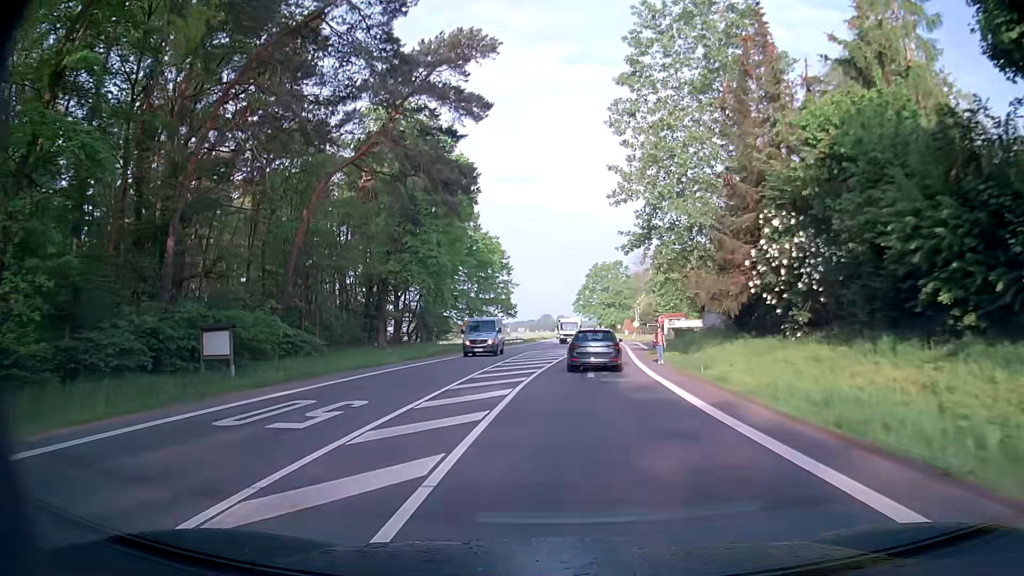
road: secondary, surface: asphalt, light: Day
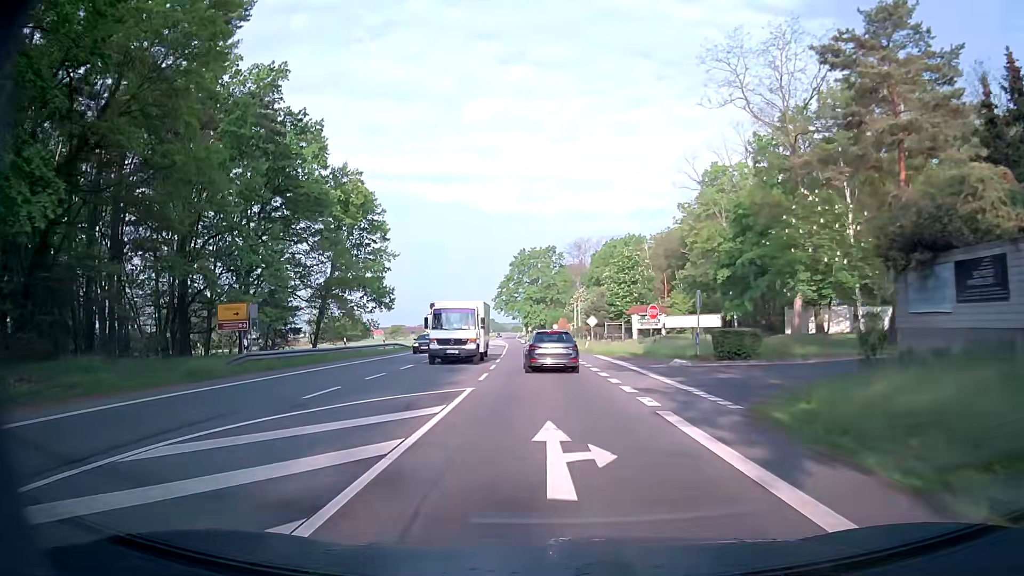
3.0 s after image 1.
(+2.5, +39.9) m; +7°
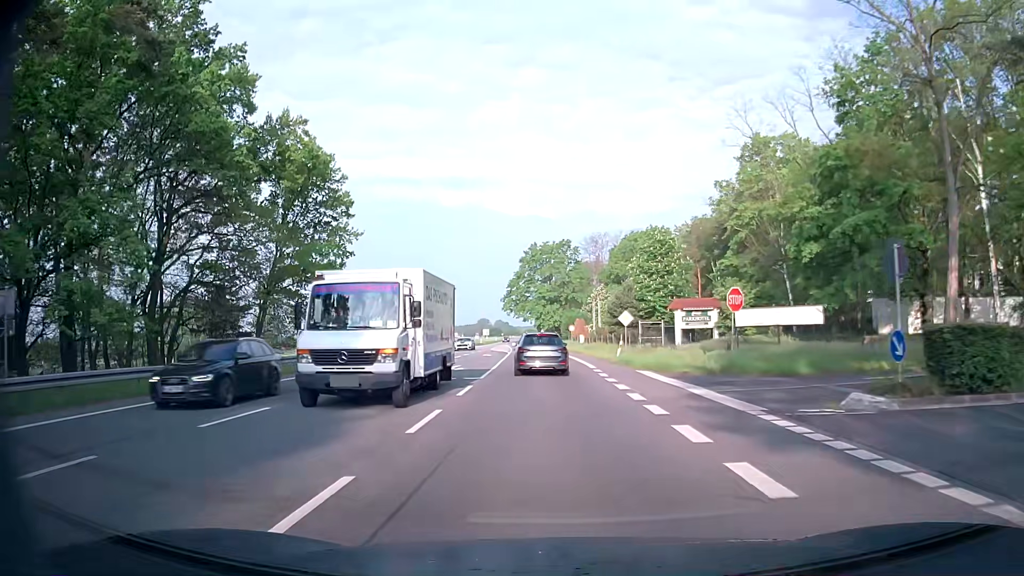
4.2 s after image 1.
(-0.1, +16.2) m; -1°
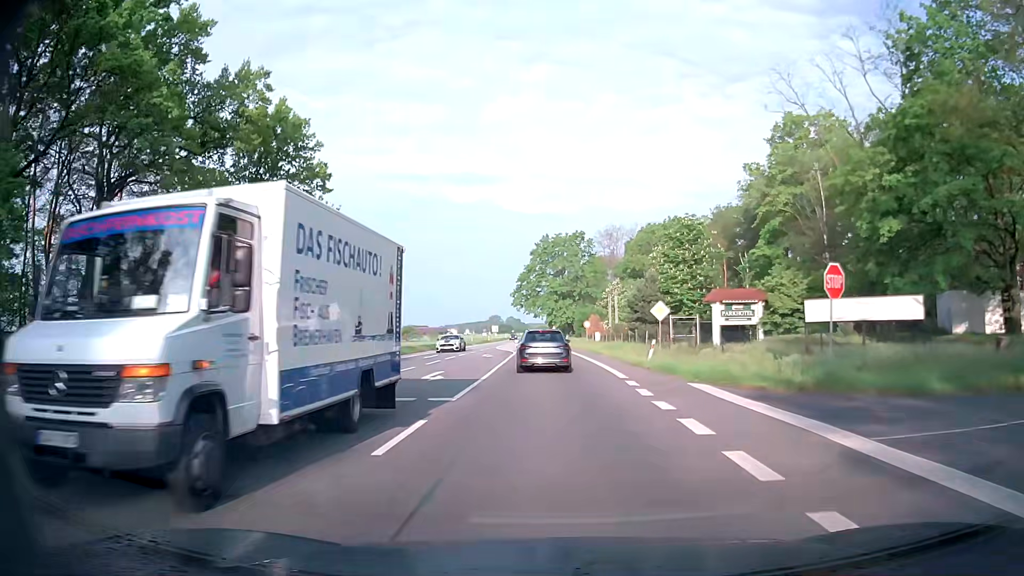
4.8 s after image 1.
(-0.1, +8.1) m; -1°
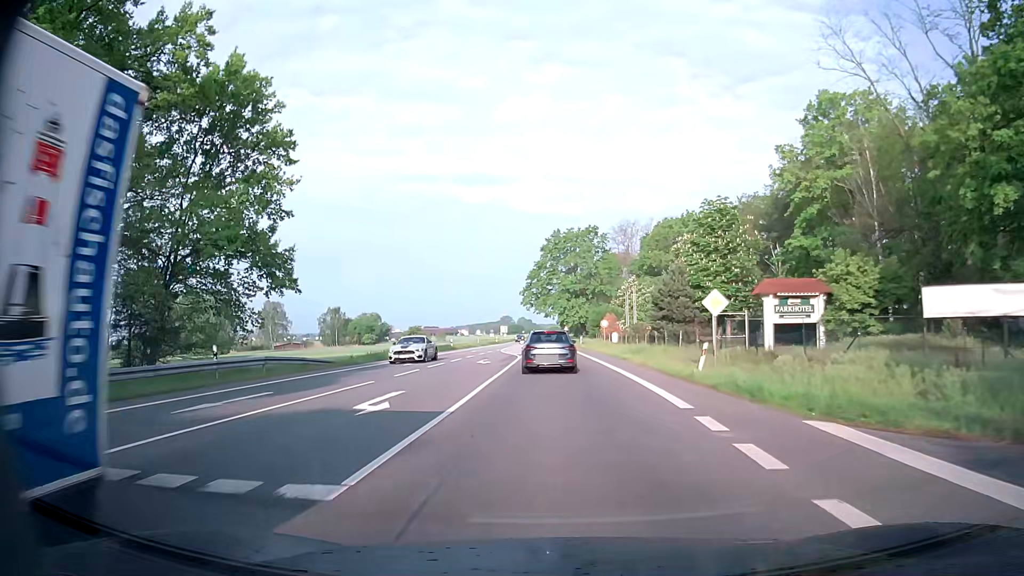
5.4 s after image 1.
(-0.1, +8.2) m; -1°
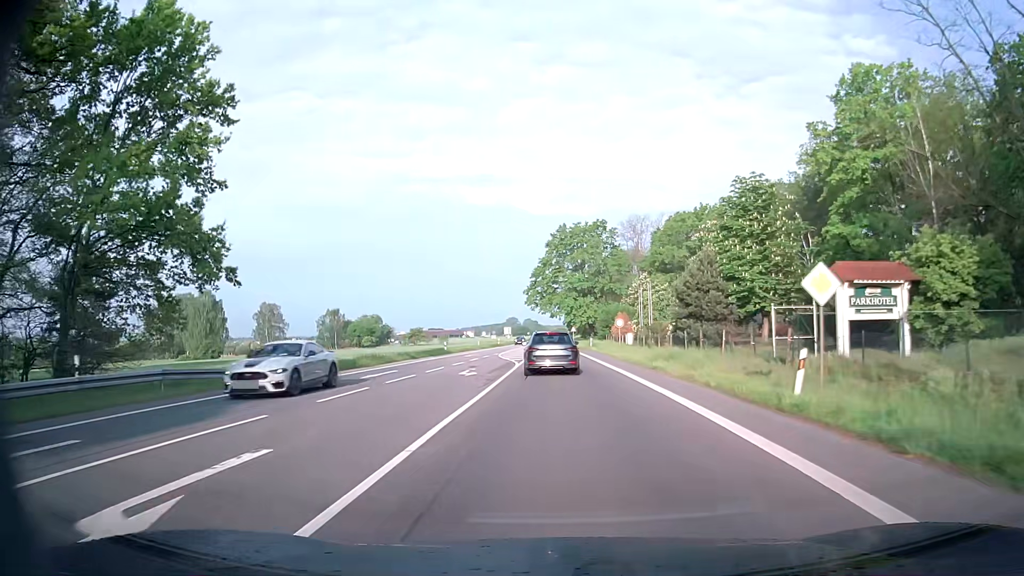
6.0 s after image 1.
(-0.1, +8.2) m; -1°
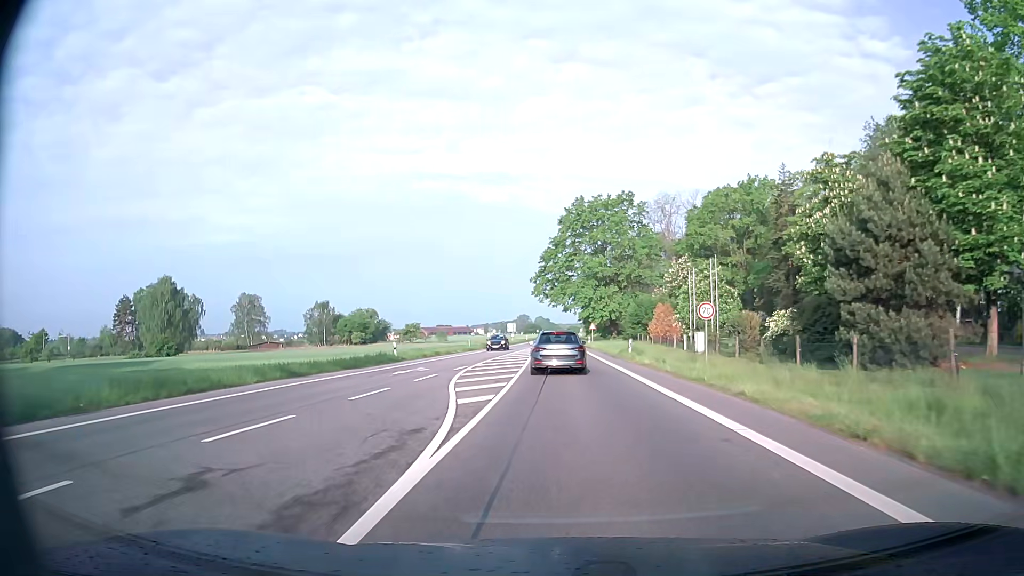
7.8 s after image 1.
(-0.4, +24.6) m; -1°
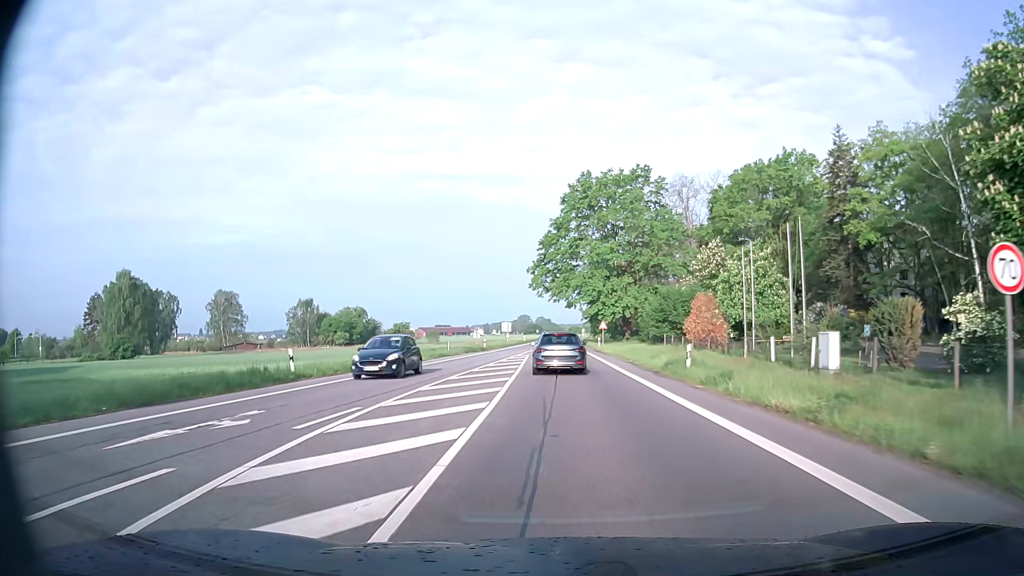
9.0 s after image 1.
(0.0, +16.7) m; 0°
(0, +10) (0, +20) (0, +30) (0, +40) (0, +50) (0, +60) (+1, +70) (+1, +80) (+1, +90) (+1, +100) m
